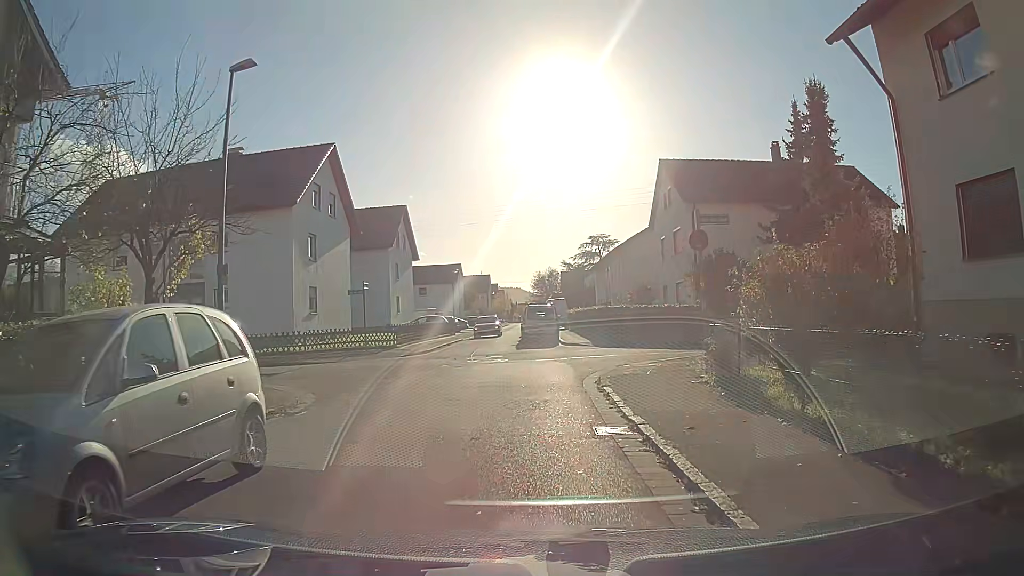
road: residential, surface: asphalt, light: Day
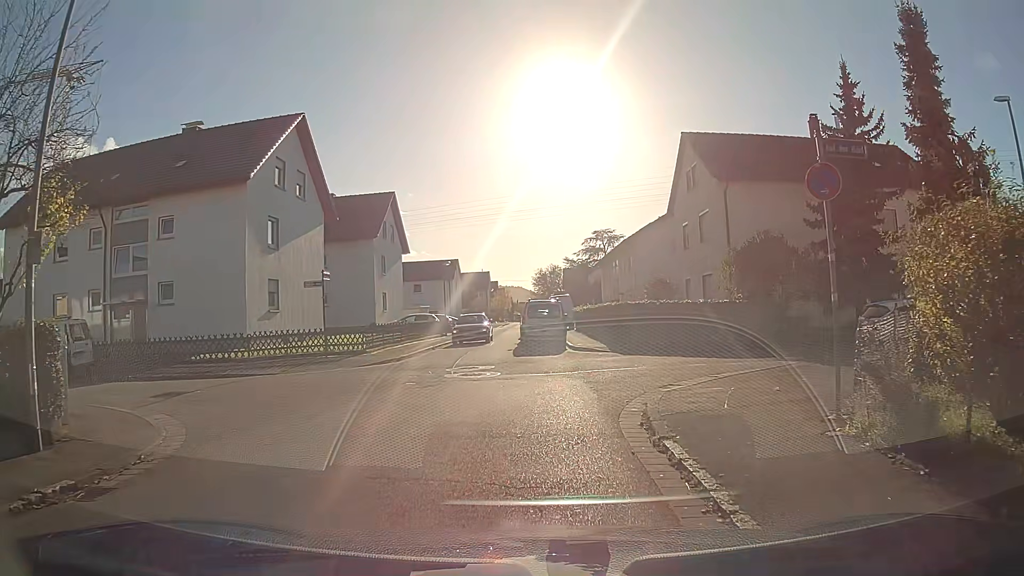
(0.0, +5.5) m; 0°
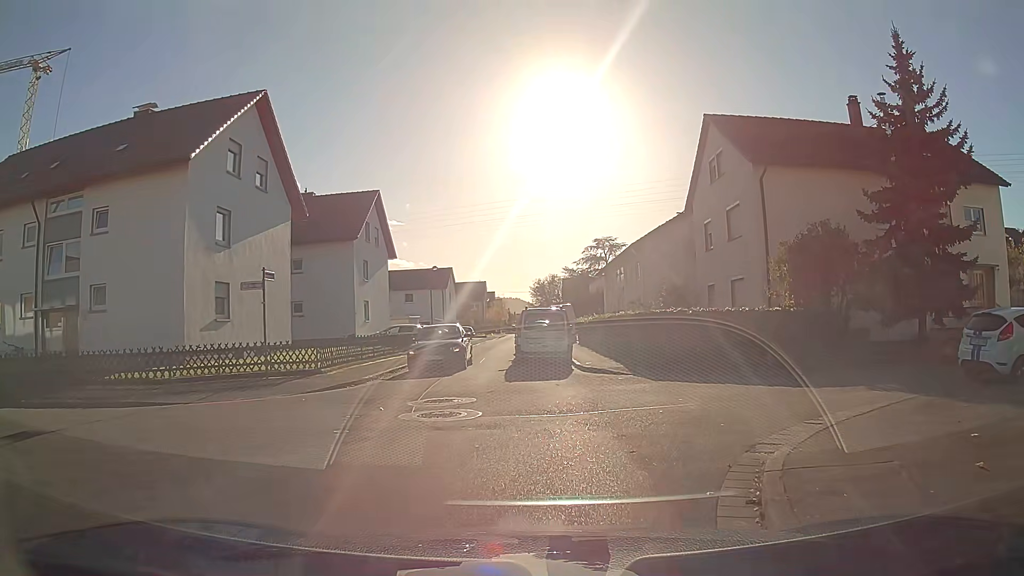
(0.0, +4.8) m; 0°
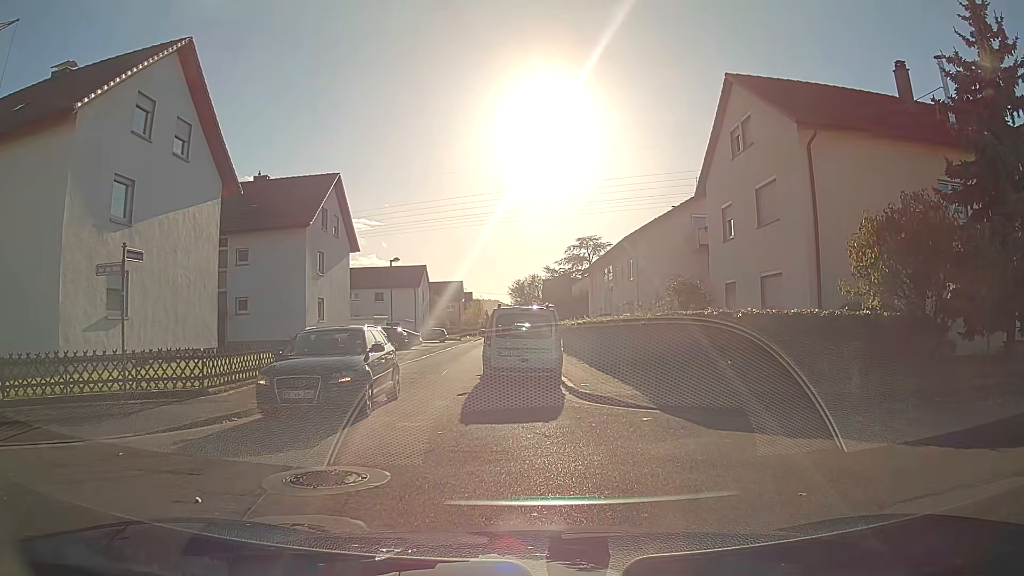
(+0.1, +5.6) m; +3°
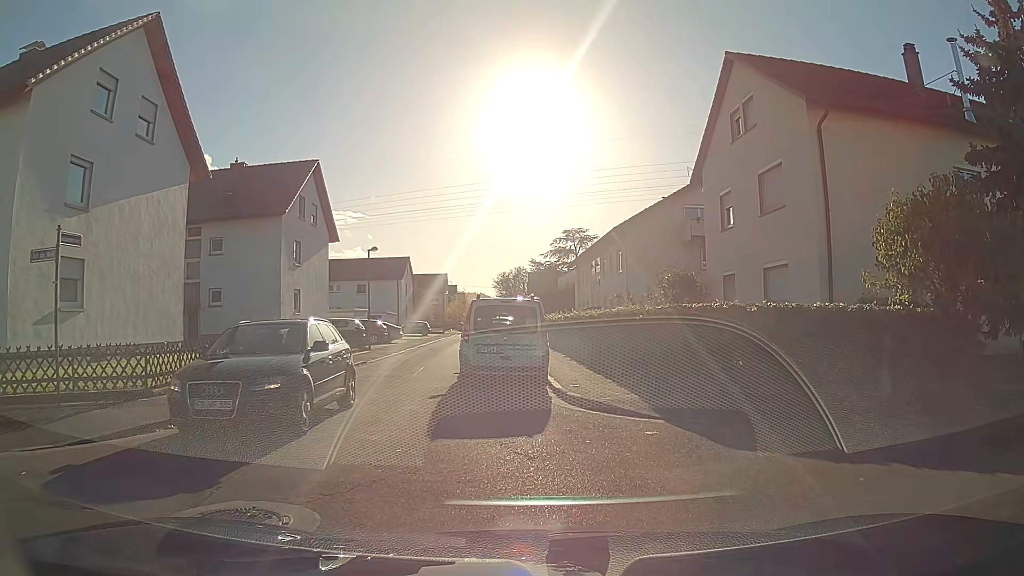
(0.0, +1.6) m; +1°
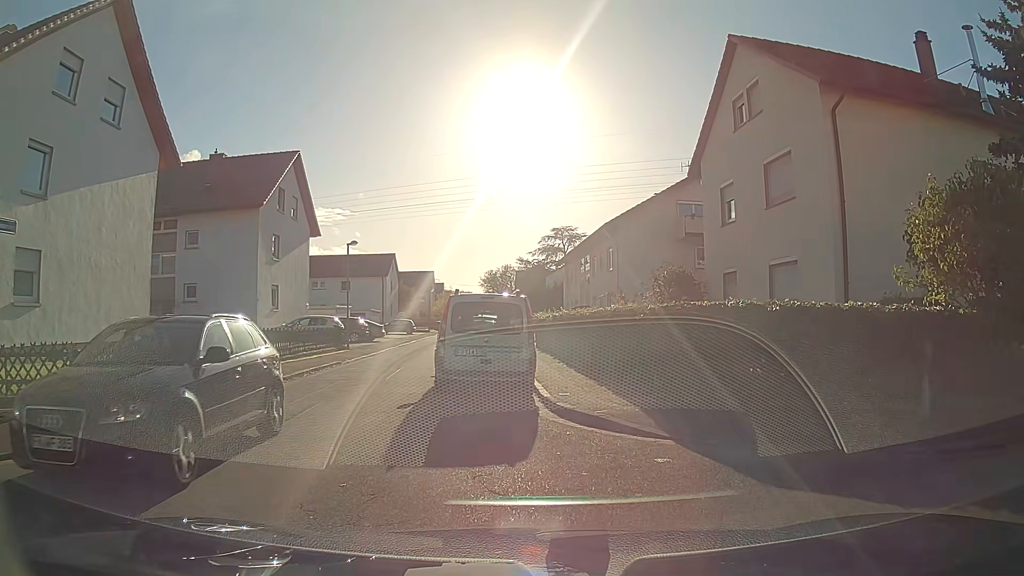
(0.0, +1.5) m; 0°
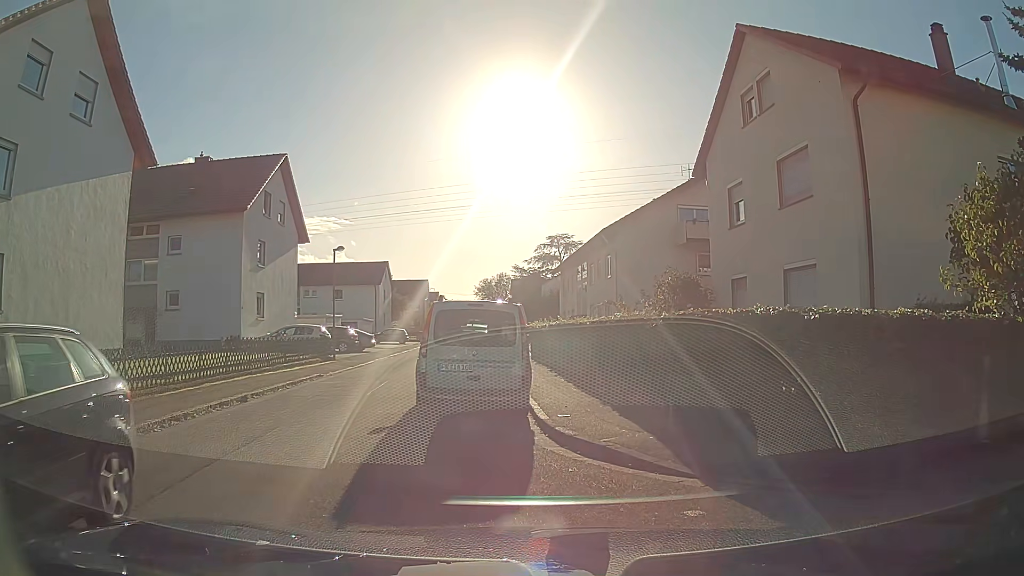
(0.0, +1.4) m; -2°
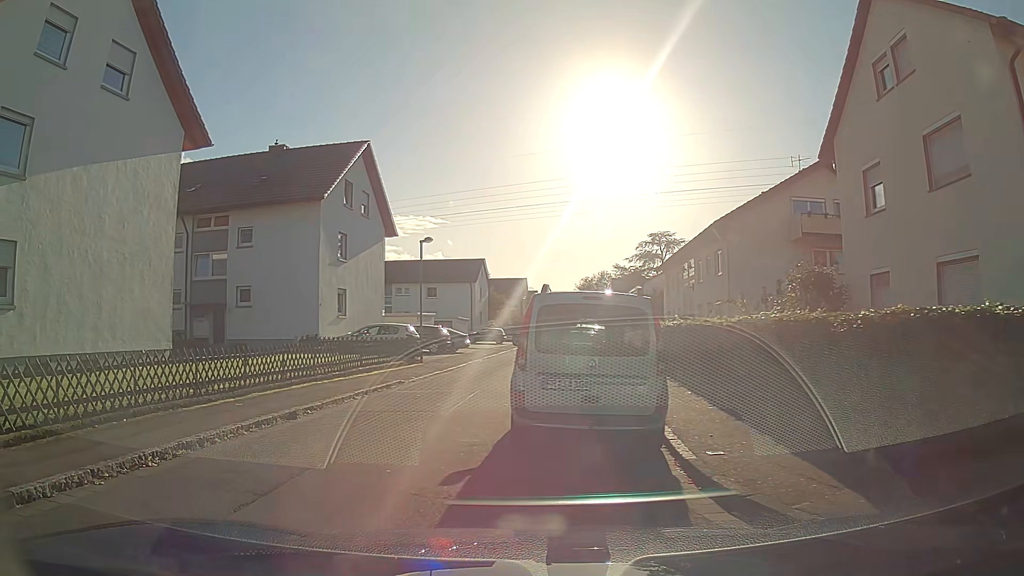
(-0.2, +2.8) m; -11°
(-1, +10) (0, +20) (+3, +30) (+6, +39) (+8, +49) (+10, +59) (+11, +69) (+13, +79) (+14, +88) (+18, +98) m
